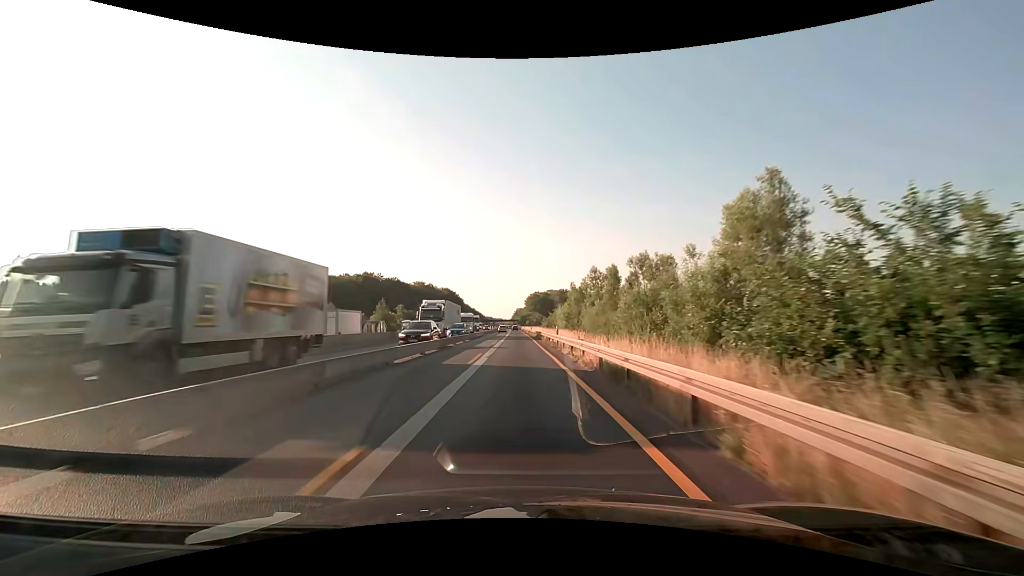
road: motorway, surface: asphalt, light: Day
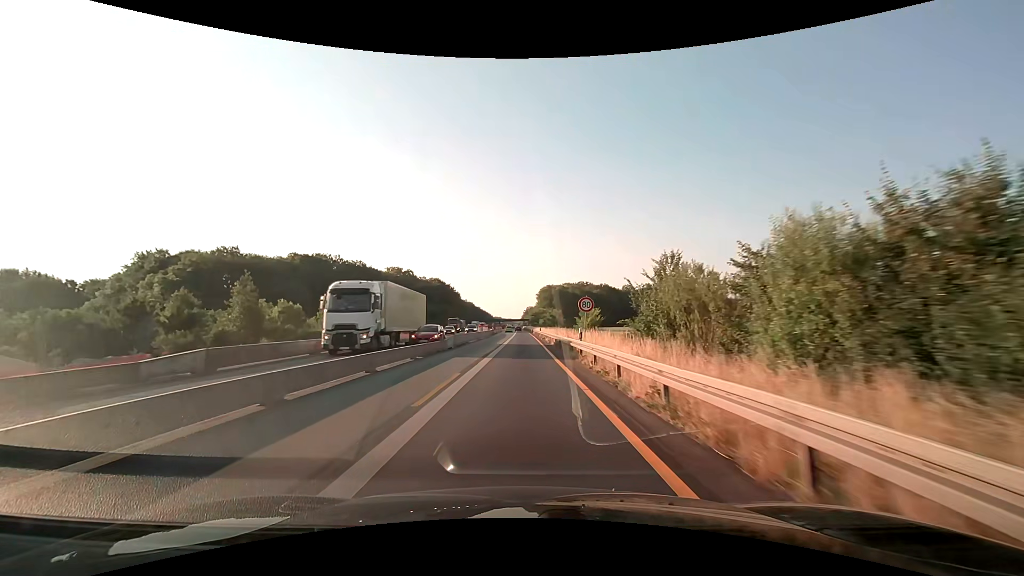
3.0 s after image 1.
(-0.7, +62.6) m; -1°
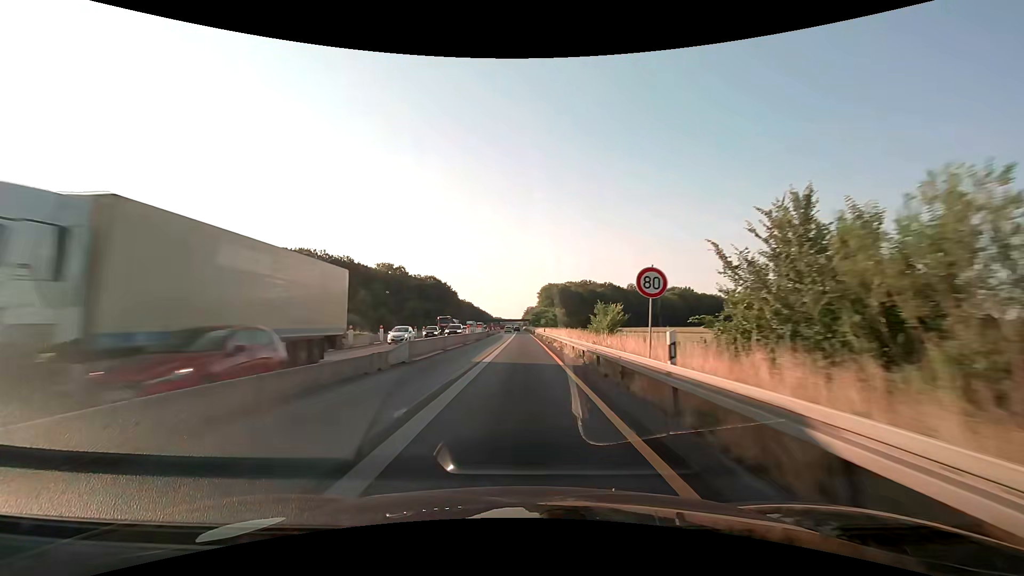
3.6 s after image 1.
(0.0, +12.5) m; 0°
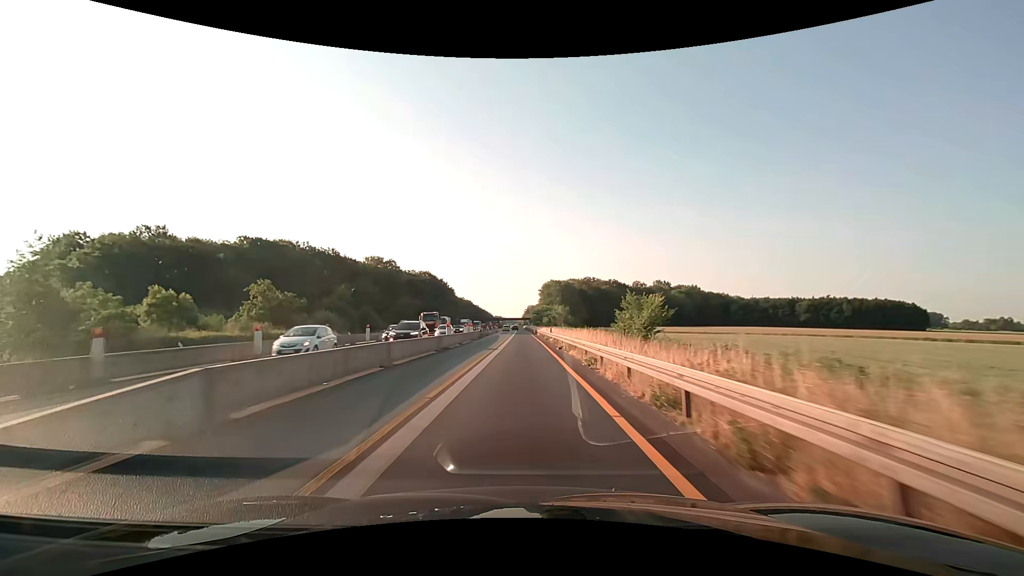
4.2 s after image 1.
(0.0, +12.5) m; 0°
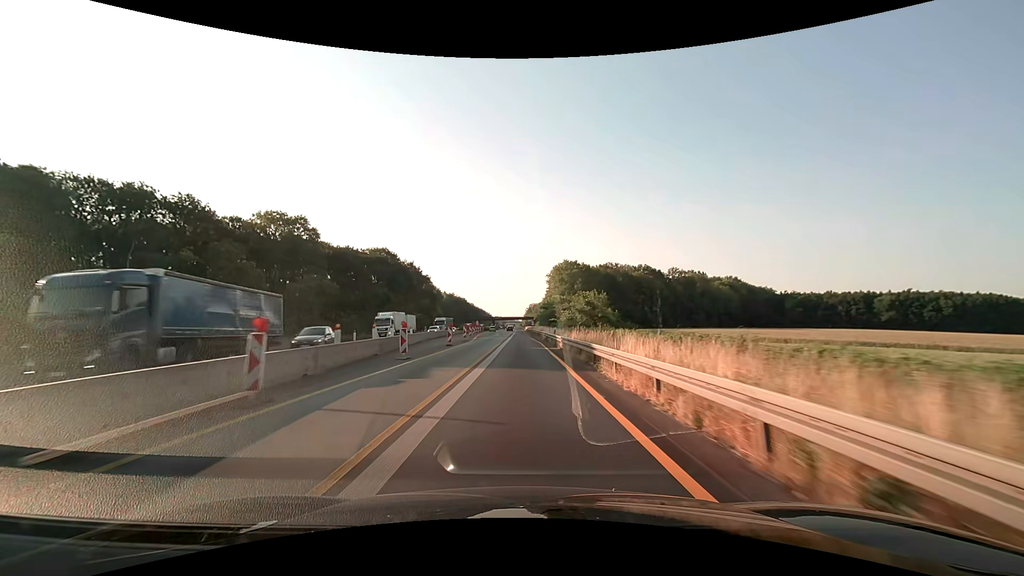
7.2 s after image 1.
(0.0, +62.5) m; 0°
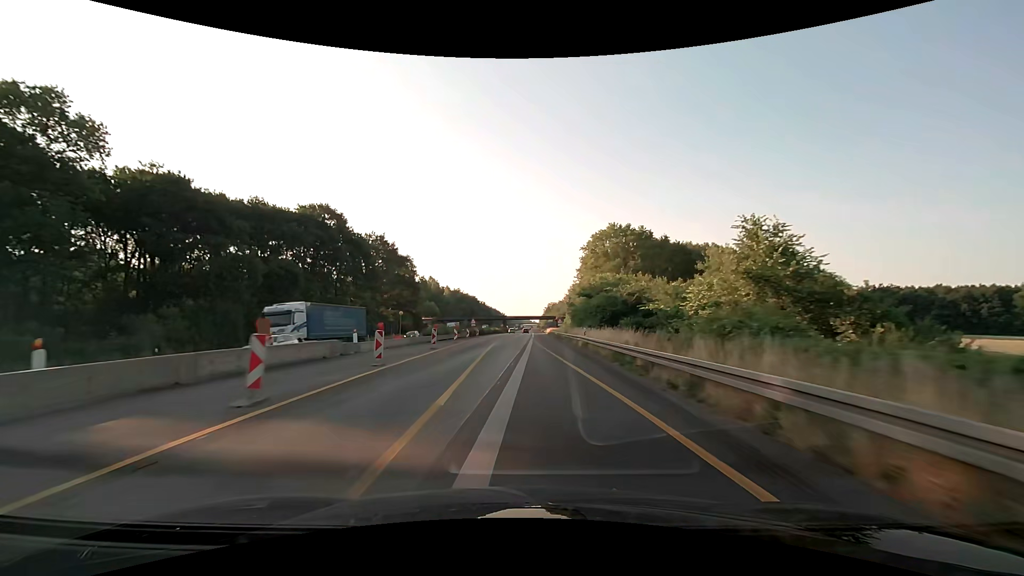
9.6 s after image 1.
(-0.9, +51.4) m; -2°
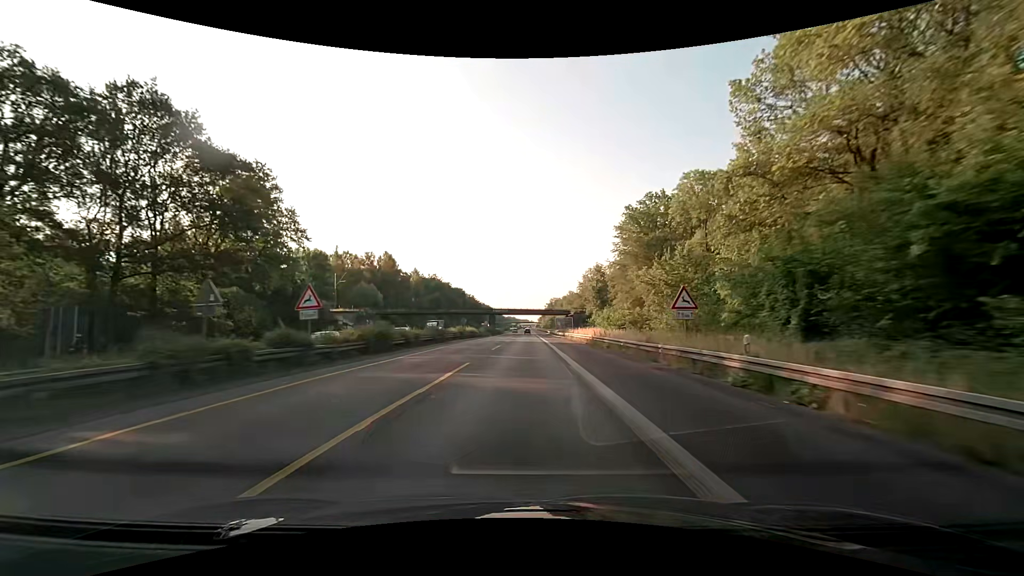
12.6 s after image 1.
(-0.5, +70.1) m; 0°
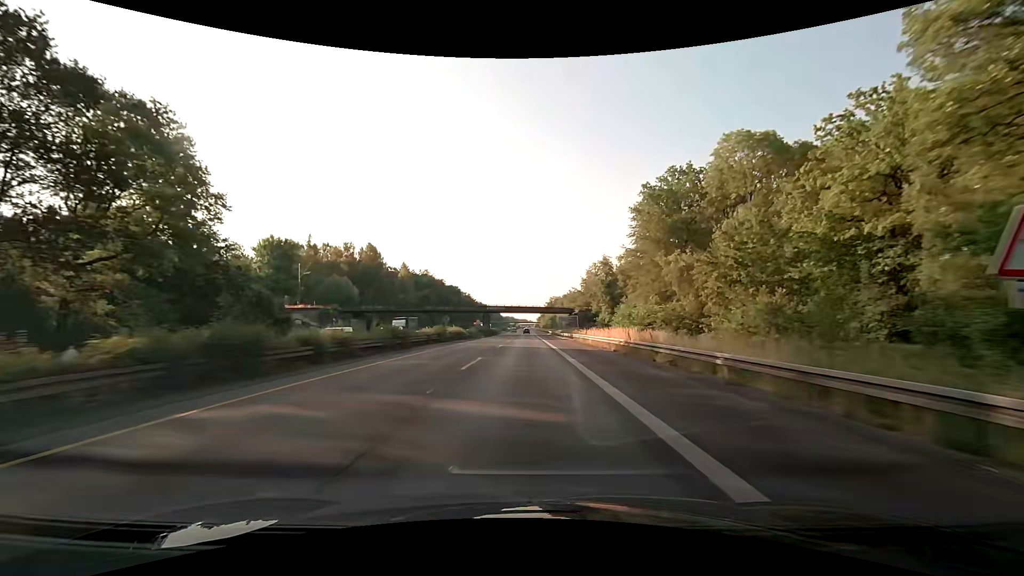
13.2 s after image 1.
(0.0, +14.8) m; 0°
(0, +10) (0, +20) (0, +30) (0, +40) (0, +50) (0, +60) (0, +70) (0, +80) (+1, +90) (+1, +100) m
